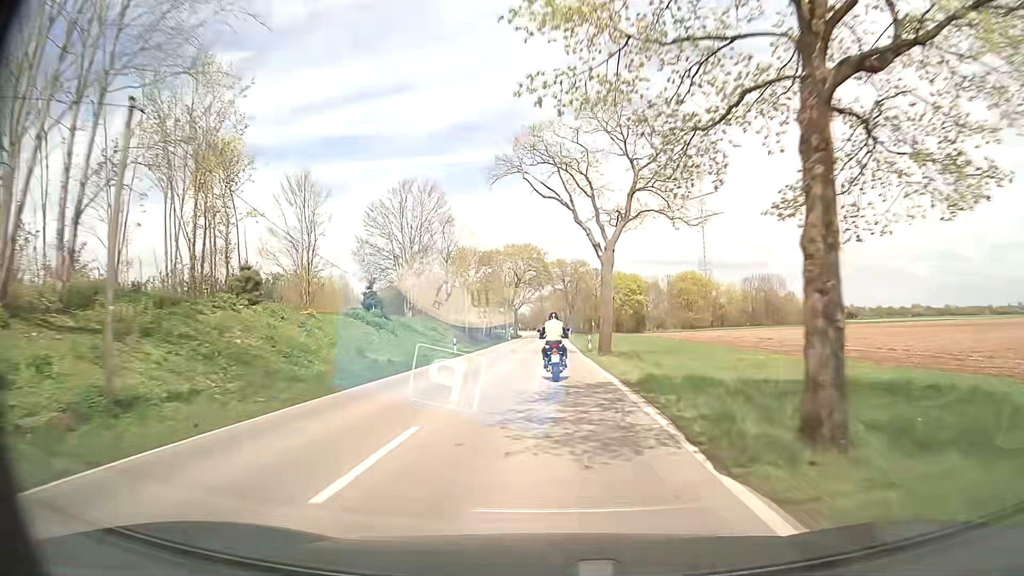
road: secondary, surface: asphalt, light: Day
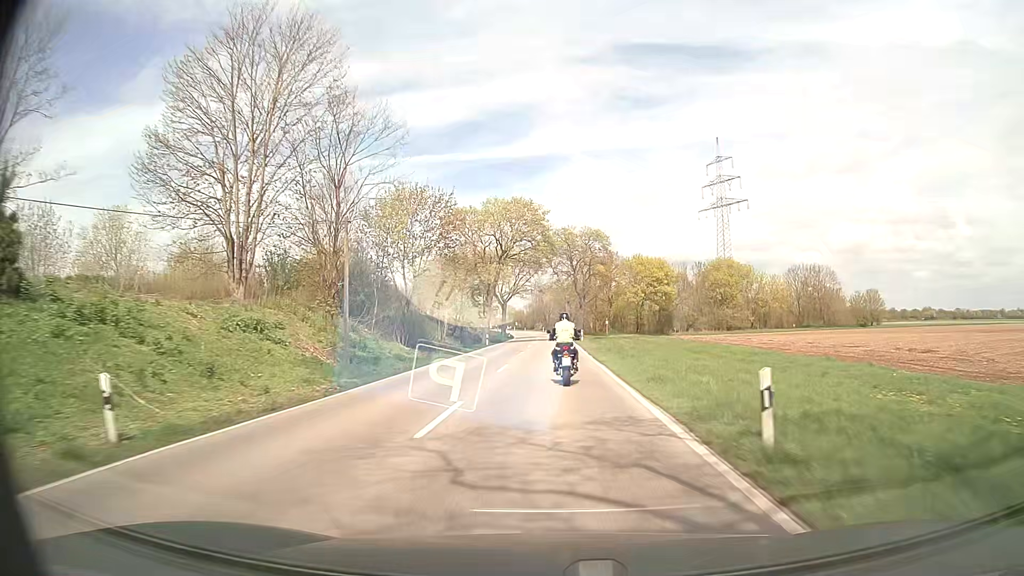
(0.0, +32.7) m; 0°
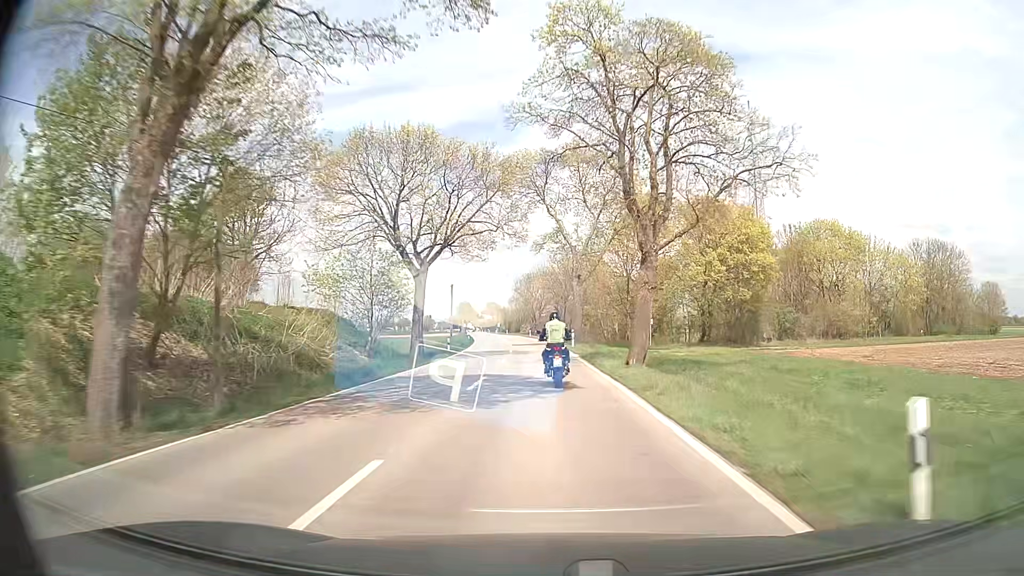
(+0.3, +53.6) m; +1°
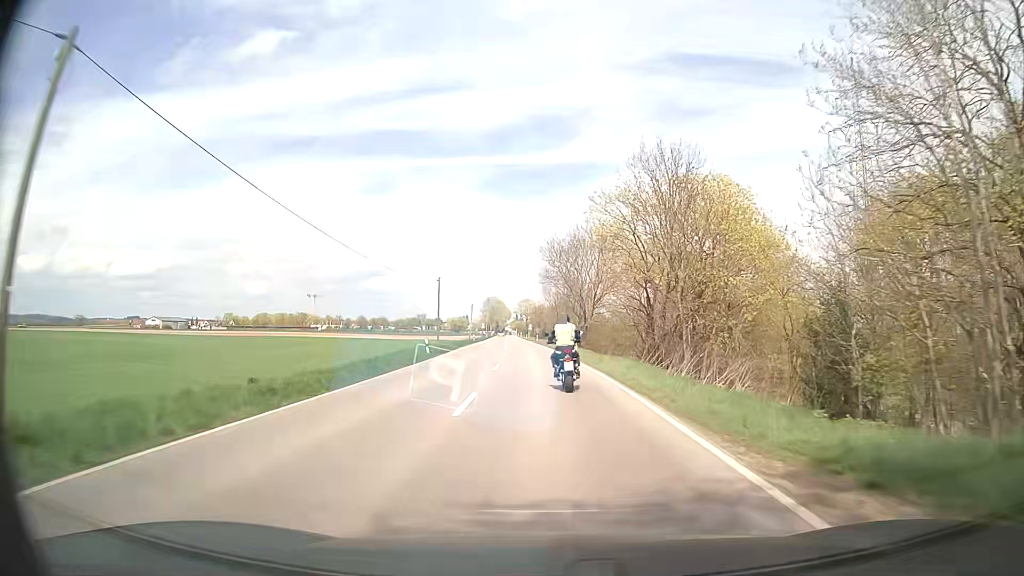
(-1.6, +52.3) m; -4°
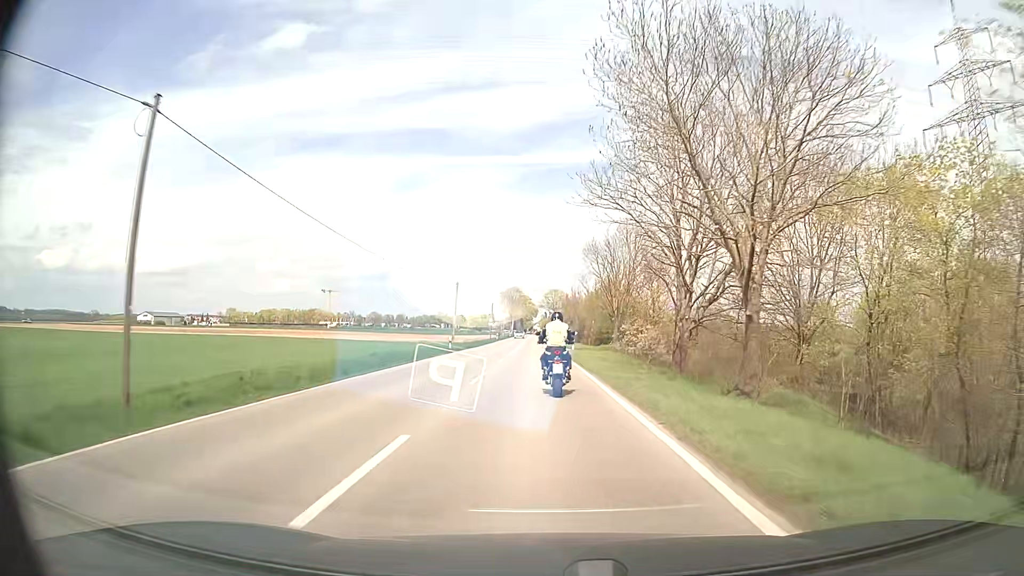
(-0.8, +42.4) m; -2°
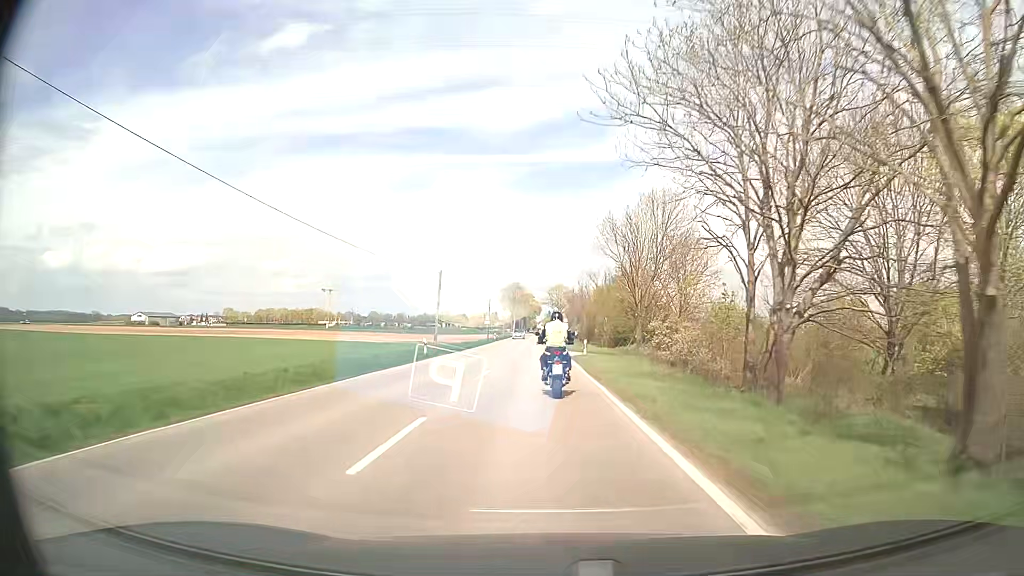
(0.0, +10.4) m; 0°
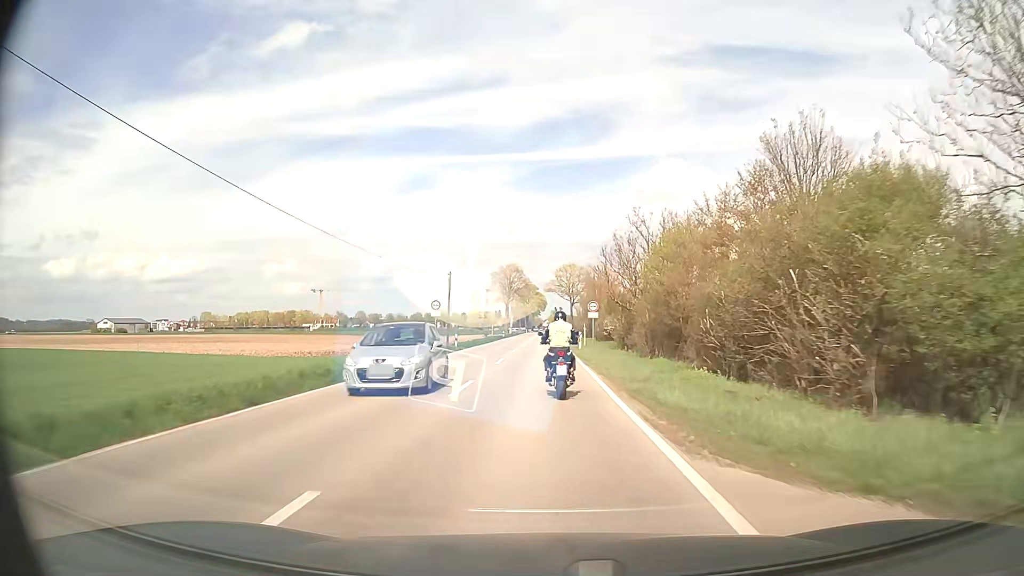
(-0.4, +40.7) m; -1°
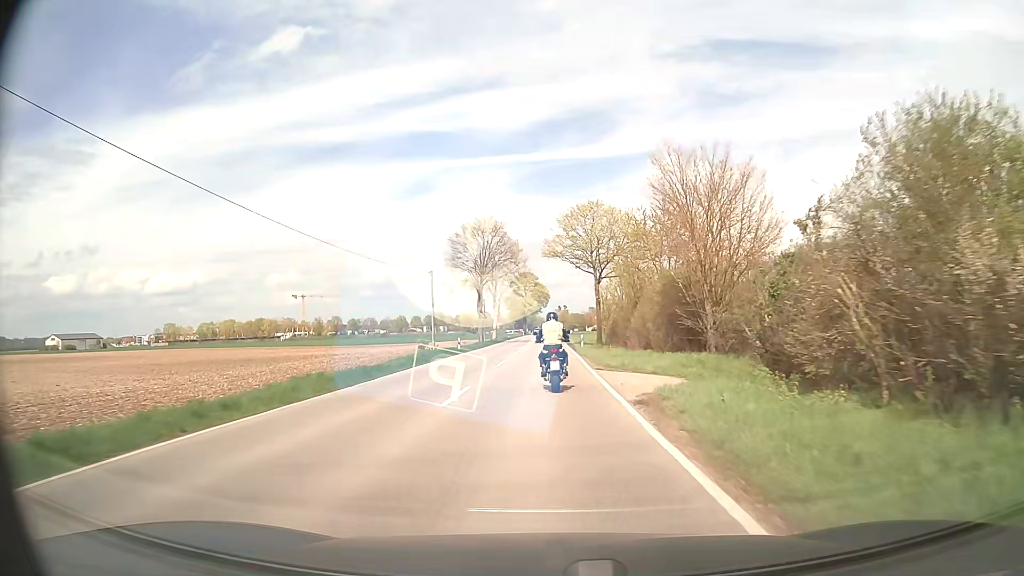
(-0.1, +49.6) m; 0°
(0, +10) (0, +20) (0, +30) (0, +40) (0, +50) (0, +60) (0, +70) (0, +80) (0, +90) (0, +100) m
